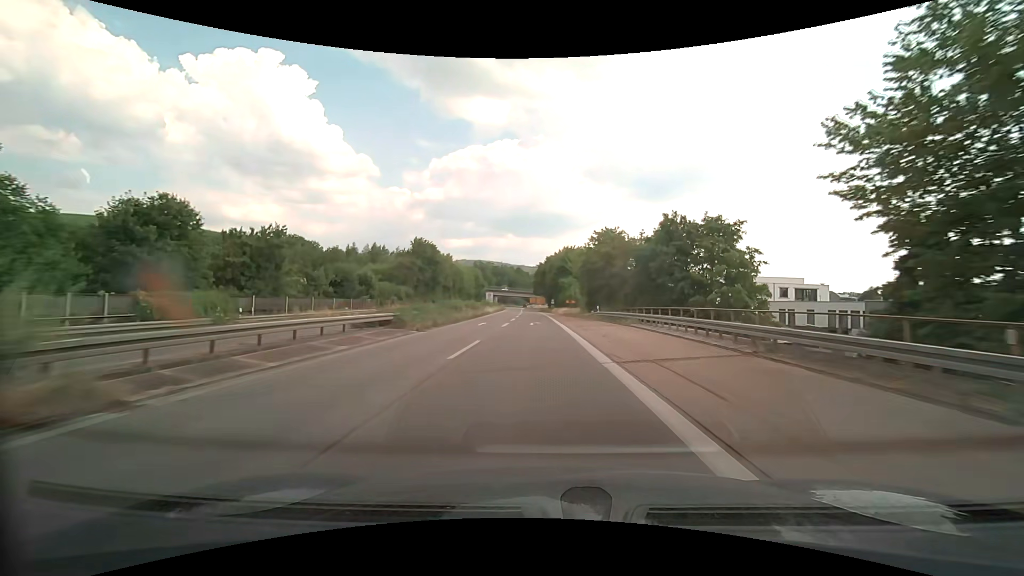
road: trunk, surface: asphalt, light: Day
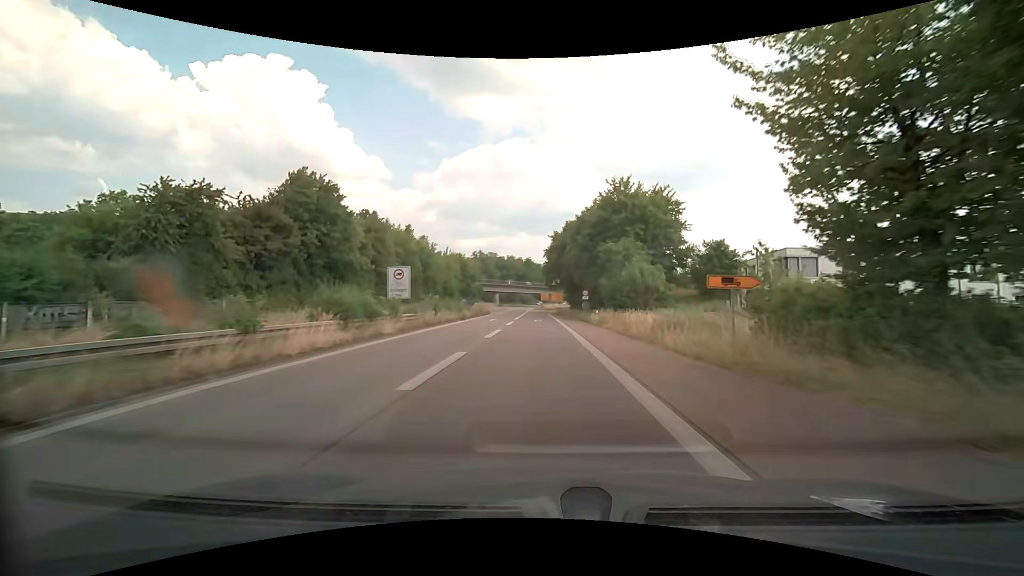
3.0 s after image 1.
(-0.9, +58.3) m; -2°
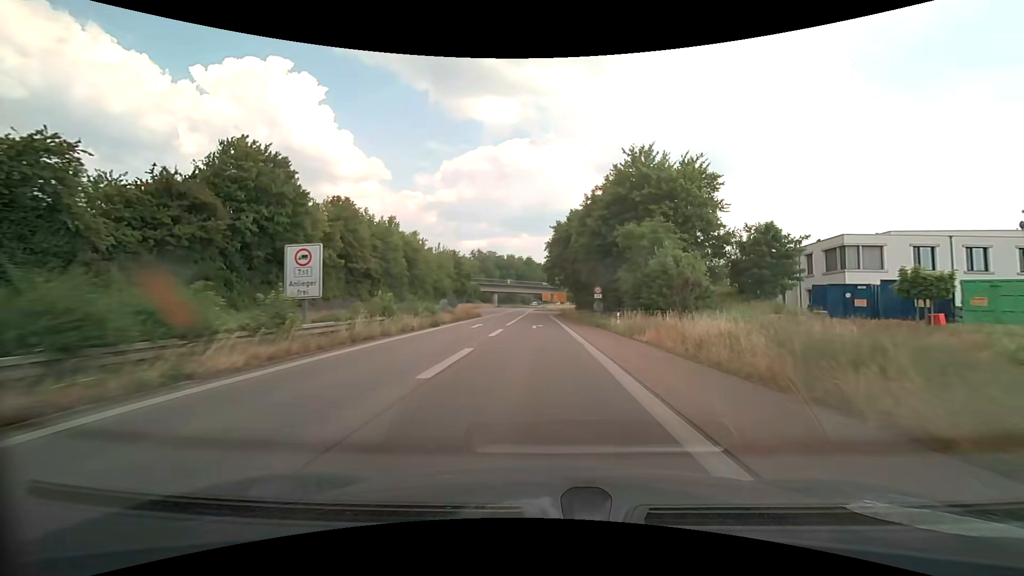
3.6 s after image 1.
(0.0, +10.6) m; 0°
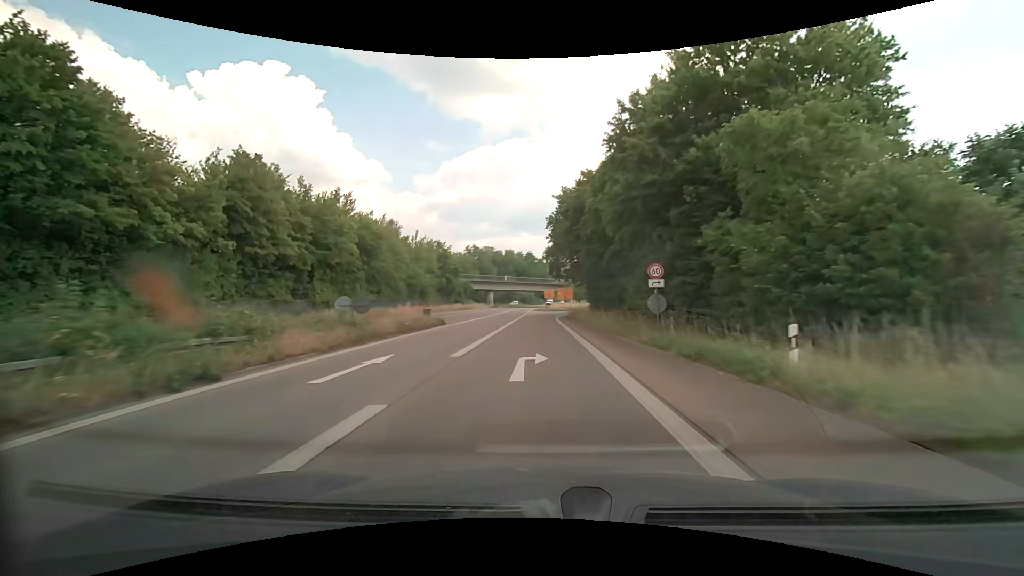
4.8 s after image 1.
(0.0, +20.3) m; 0°
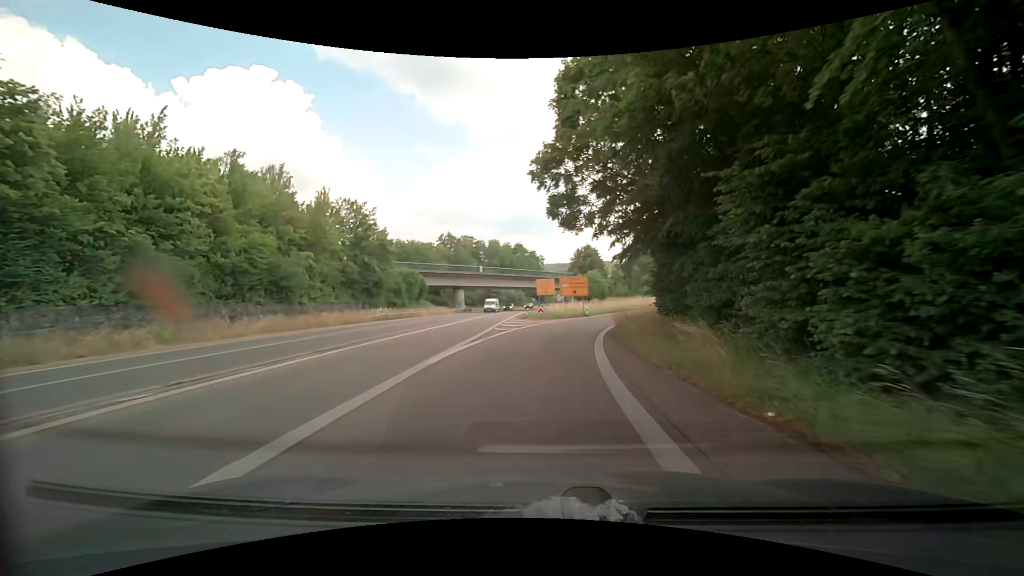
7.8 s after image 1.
(0.0, +45.3) m; 0°
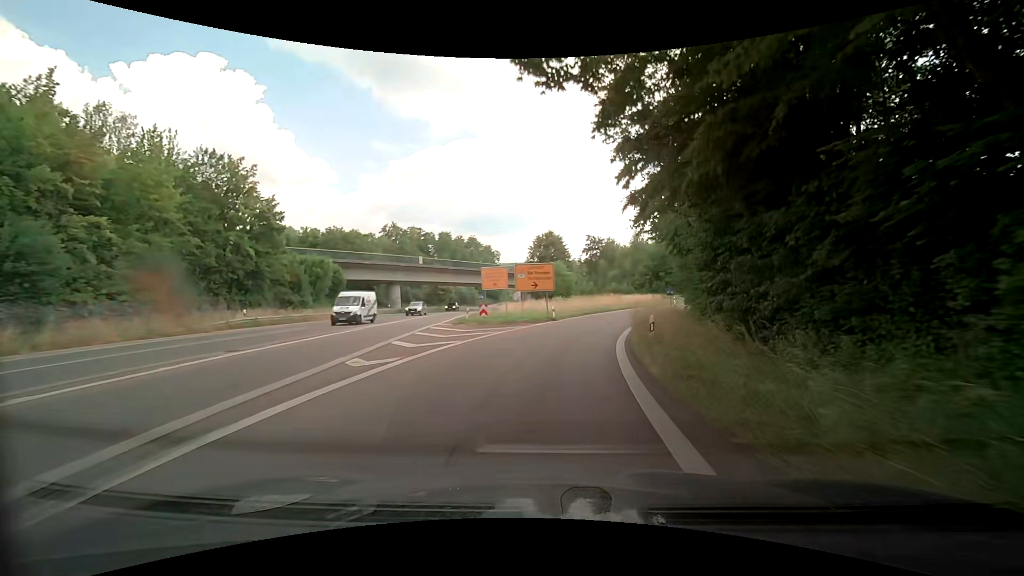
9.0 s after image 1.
(+0.6, +17.3) m; +5°
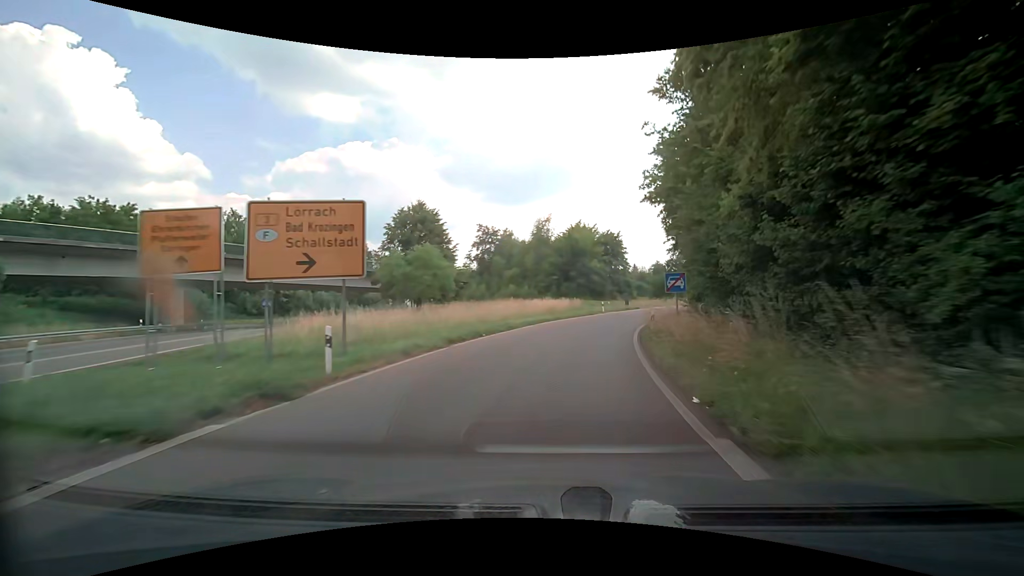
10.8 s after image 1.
(+2.5, +26.4) m; +11°
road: trunk_link
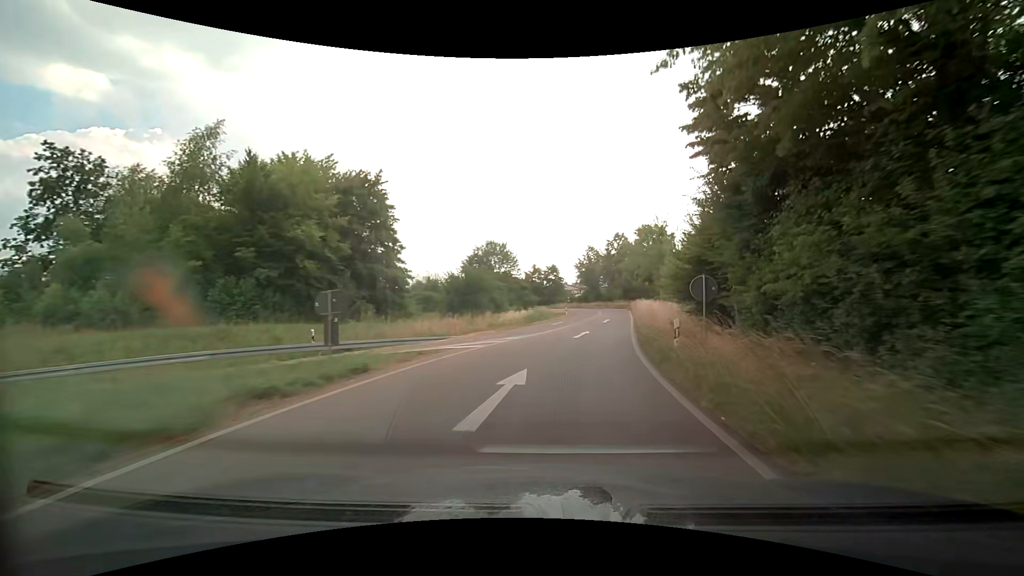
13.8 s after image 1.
(+10.0, +44.0) m; +25°
(0, +10) (+1, +20) (+3, +30) (+5, +40) (+6, +50) (+7, +59) (+8, +69) (+8, +79) (+7, +89) (+6, +99) m
